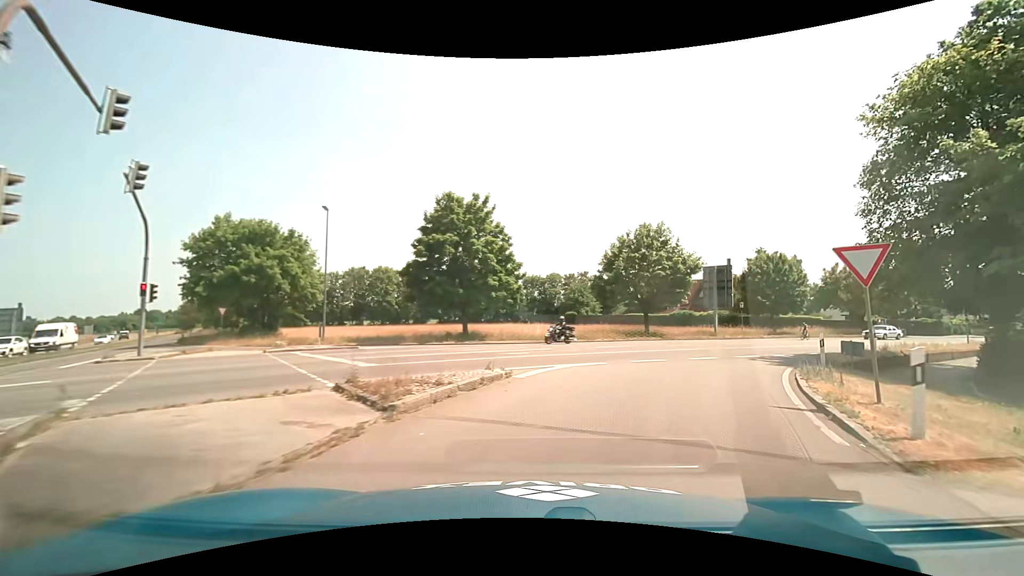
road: secondary_link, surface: asphalt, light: Day
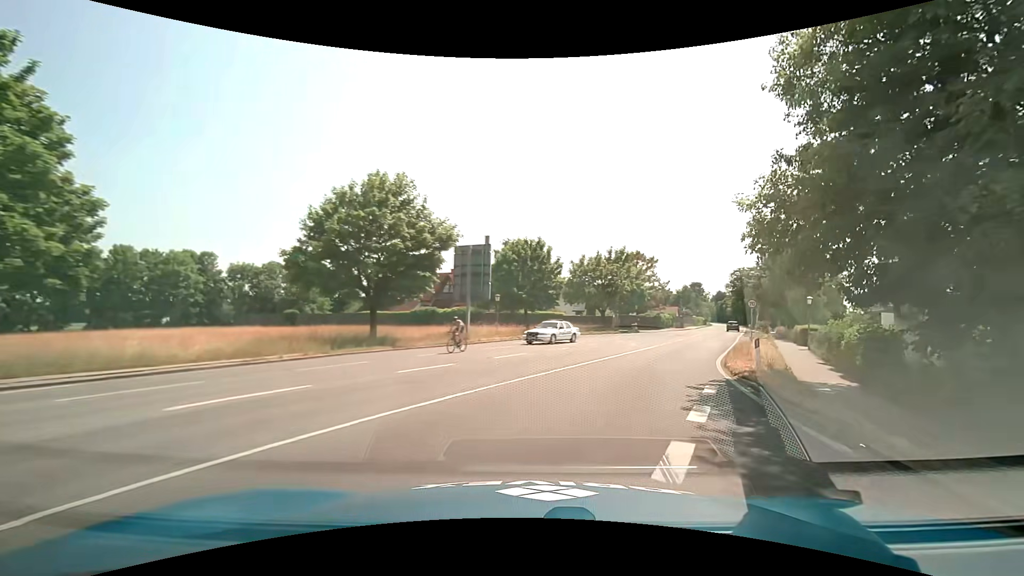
(+4.1, +16.8) m; +29°
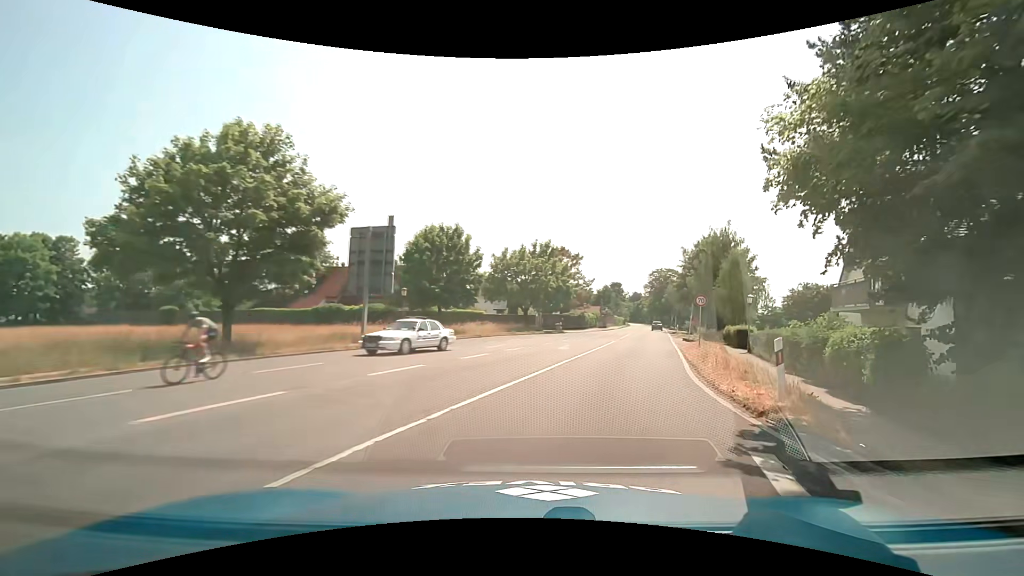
(+0.5, +6.4) m; +9°
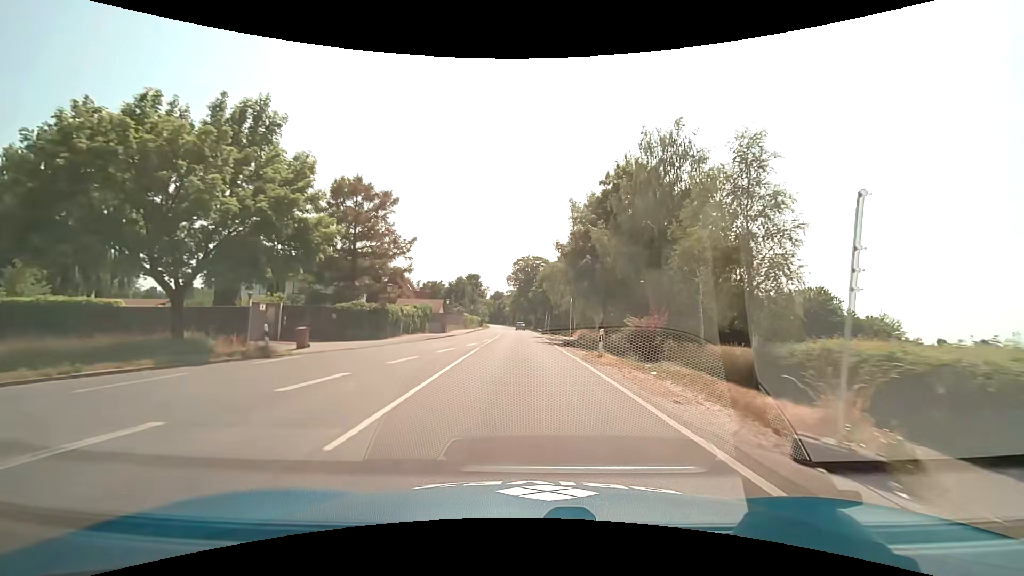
(+7.9, +37.1) m; +16°
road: secondary
(0, +10) (0, +20) (0, +30) (0, +40) (0, +50) (-1, +60) (-1, +70) (-1, +80) (-2, +90) (-2, +100) m
